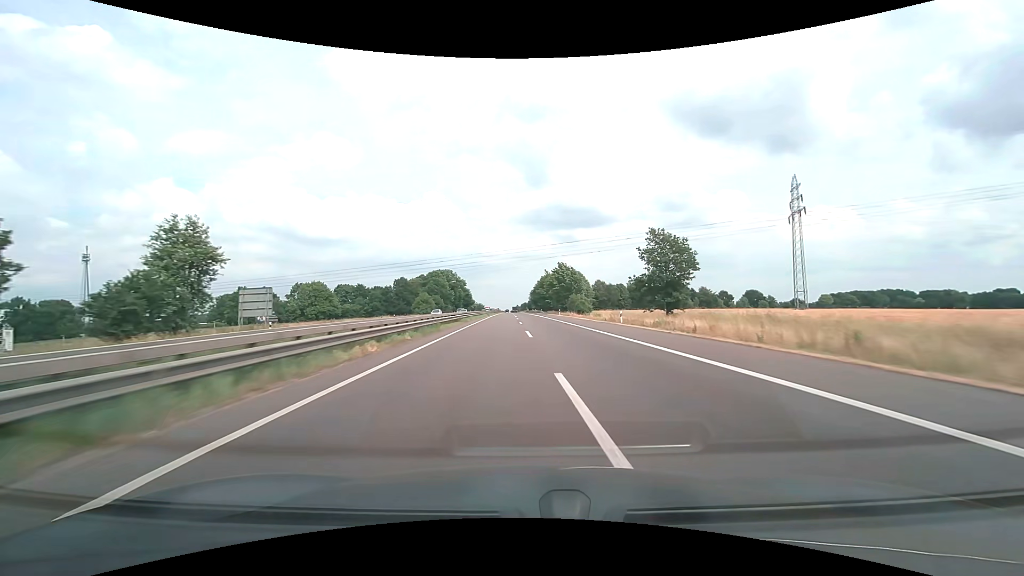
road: motorway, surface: asphalt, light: Day
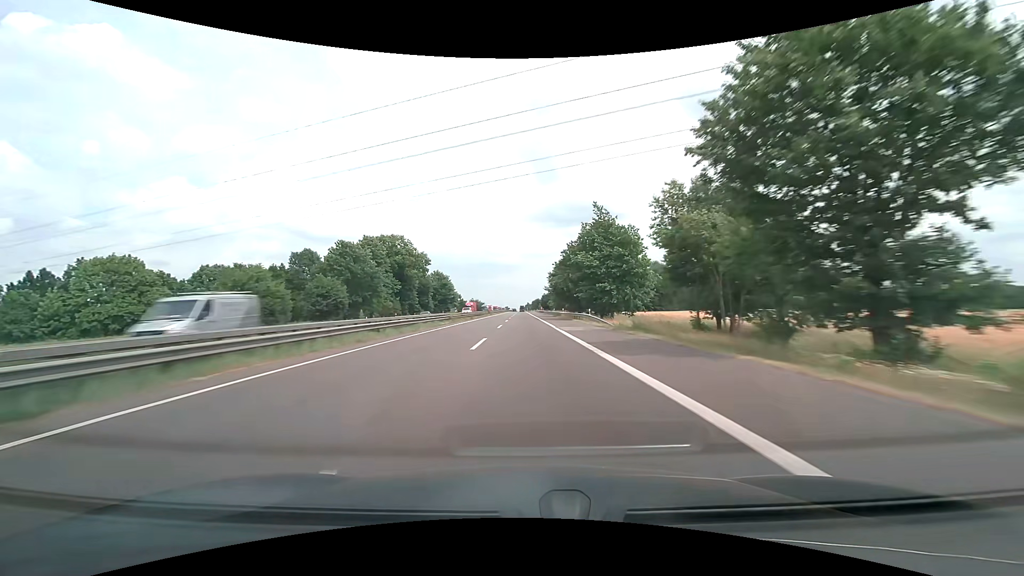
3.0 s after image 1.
(-0.5, +95.7) m; -1°
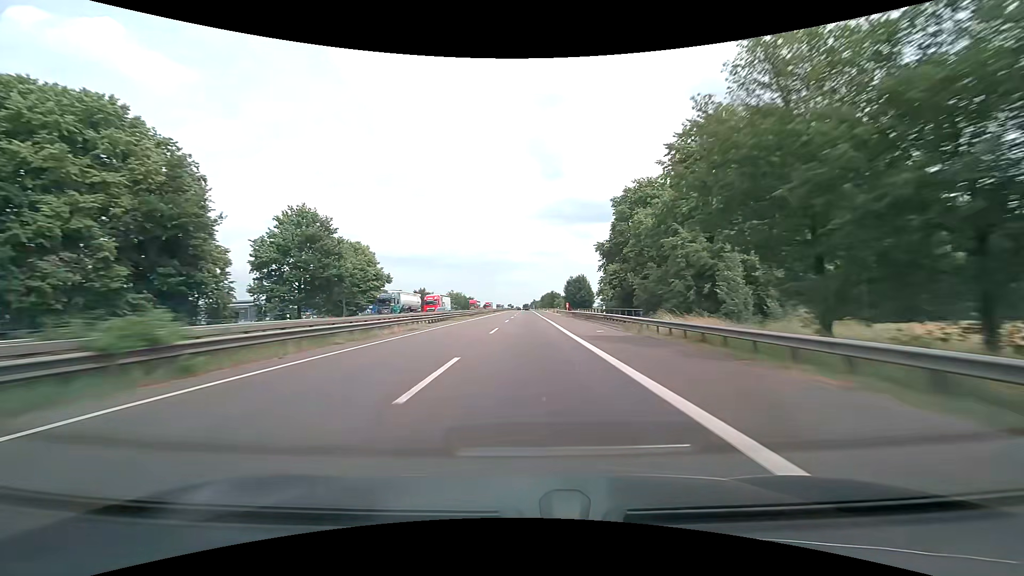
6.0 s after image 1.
(-0.9, +99.5) m; -1°
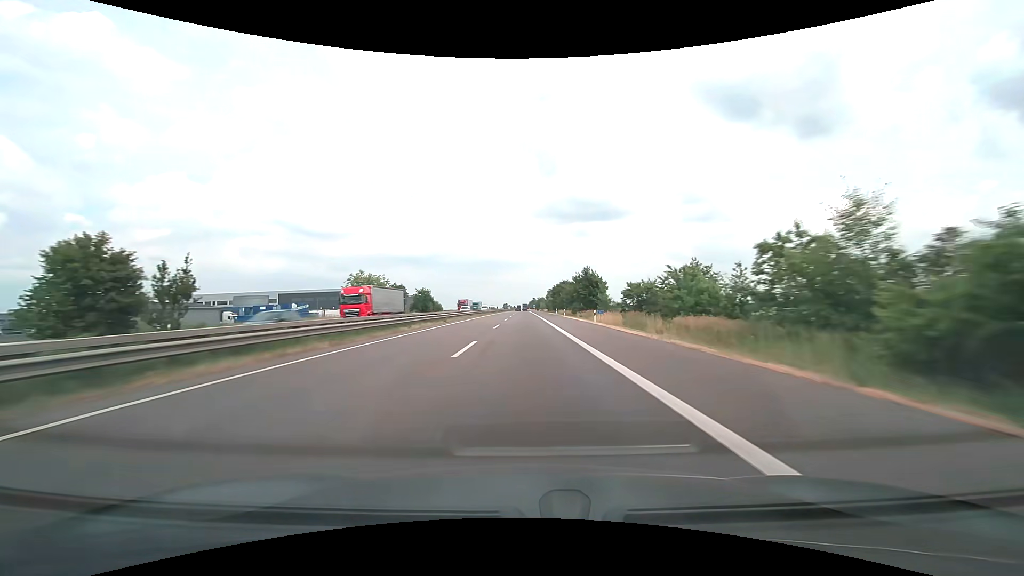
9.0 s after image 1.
(+0.2, +101.9) m; 0°
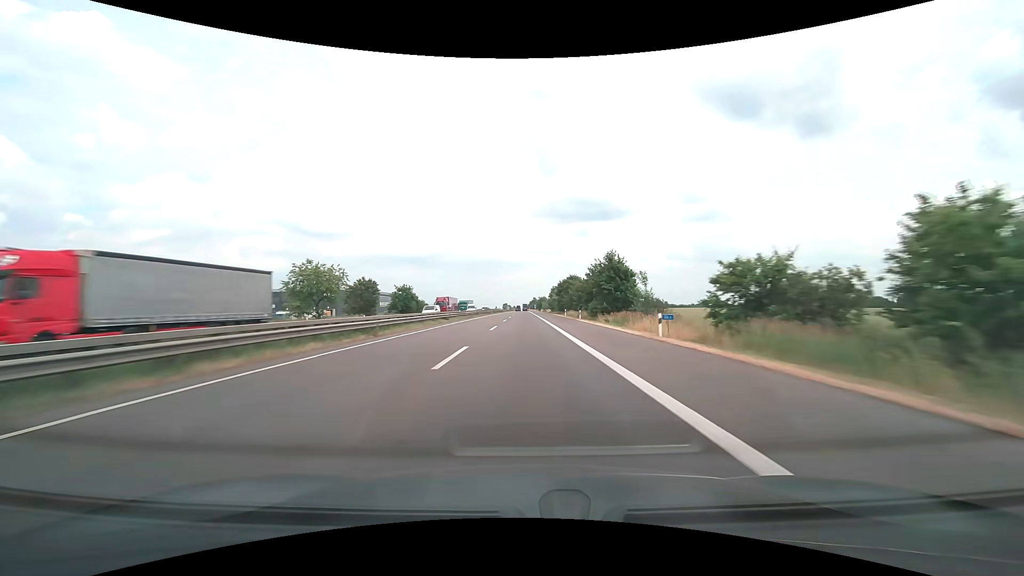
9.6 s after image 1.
(0.0, +20.5) m; 0°
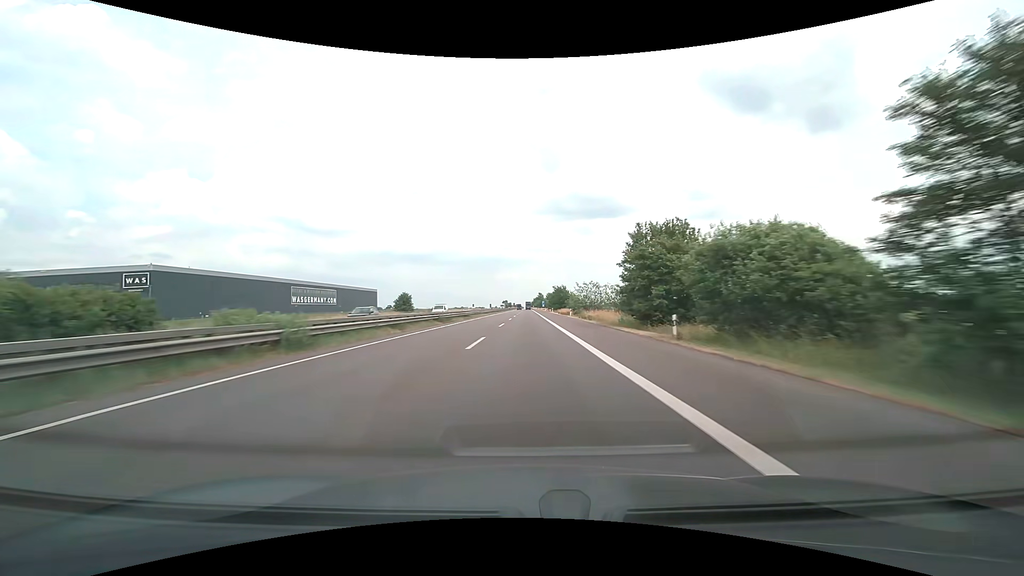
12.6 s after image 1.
(-0.3, +102.7) m; 0°
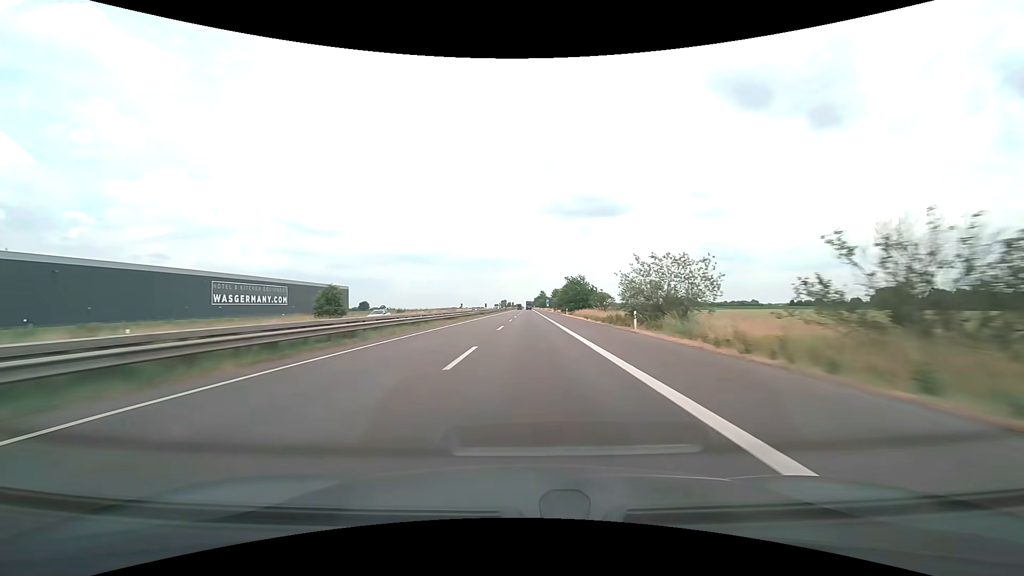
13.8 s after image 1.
(0.0, +41.2) m; 0°
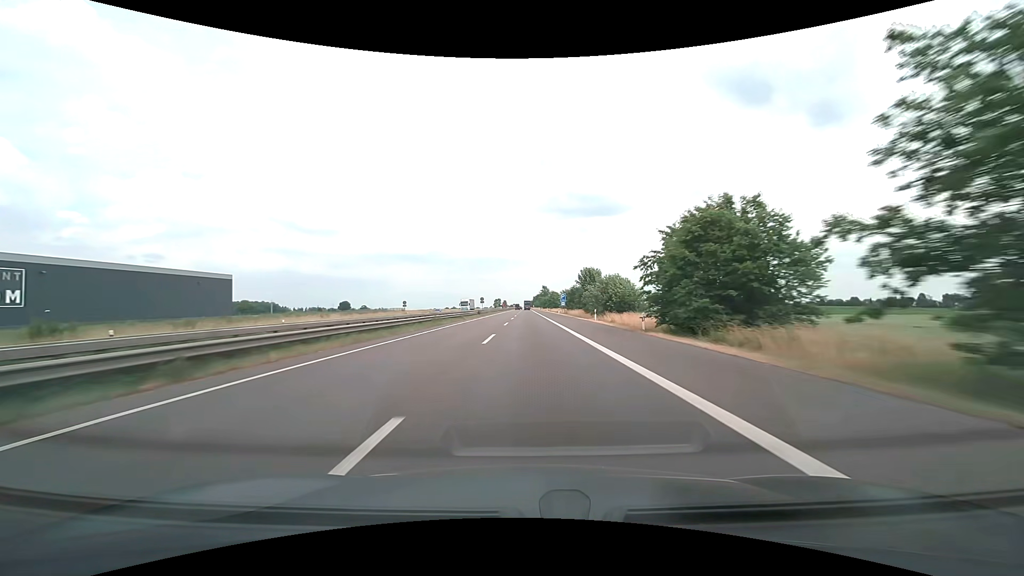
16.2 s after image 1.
(+0.2, +82.5) m; 0°
(0, +10) (0, +20) (0, +30) (0, +40) (0, +50) (0, +60) (0, +70) (0, +80) (0, +90) (0, +100) m
